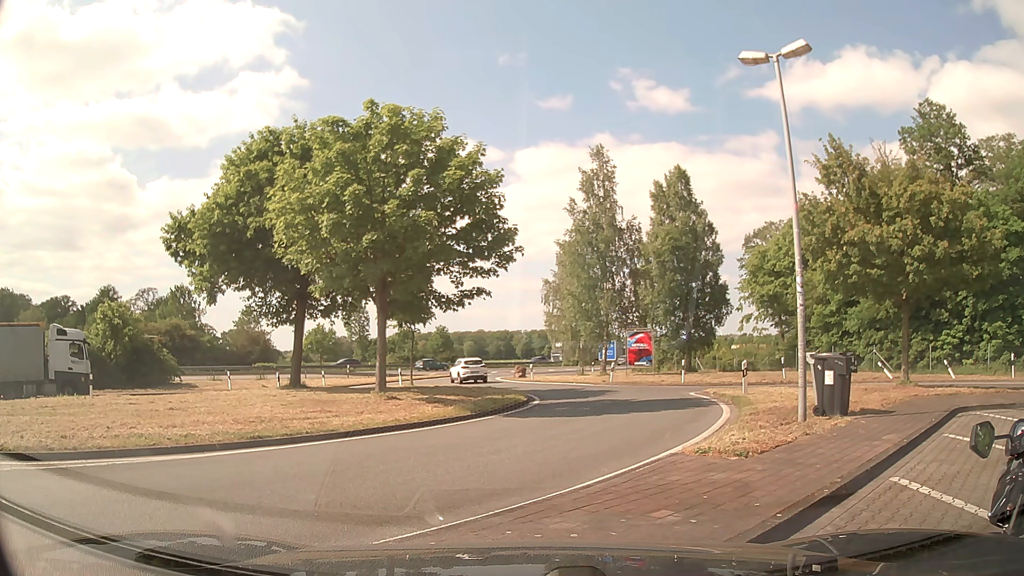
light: Day
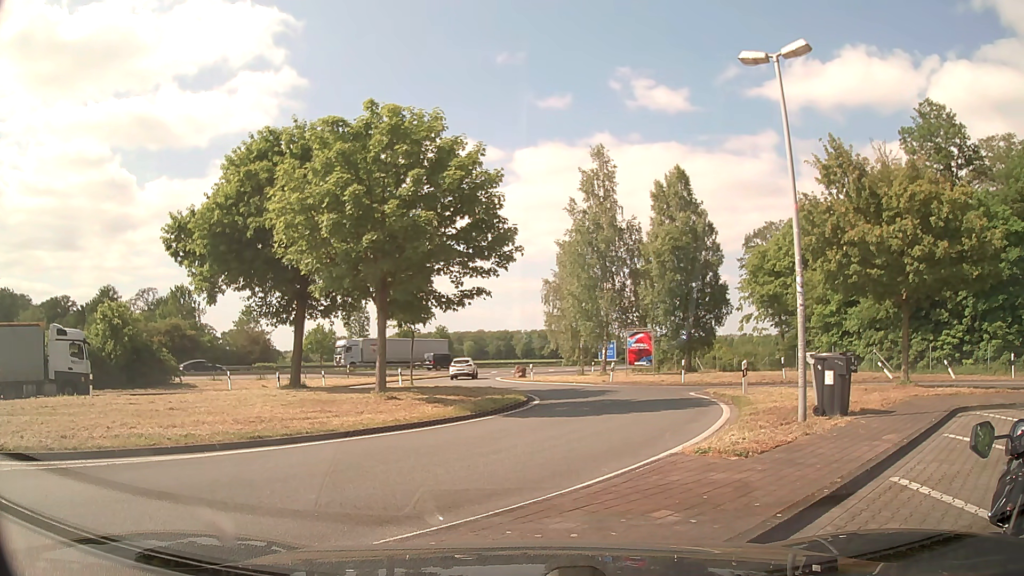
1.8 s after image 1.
(0.0, 0.0) m; 0°
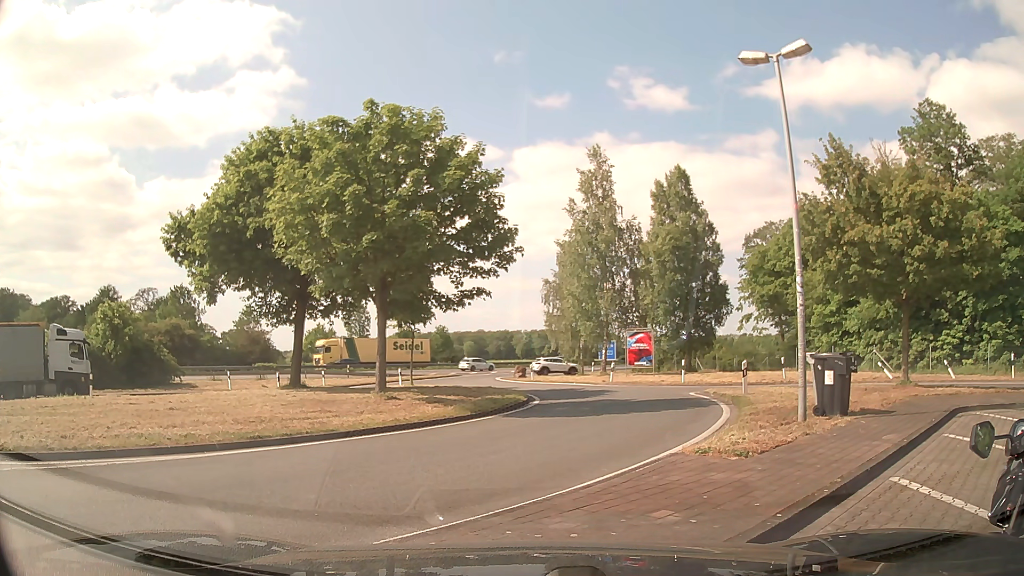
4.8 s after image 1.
(0.0, 0.0) m; 0°
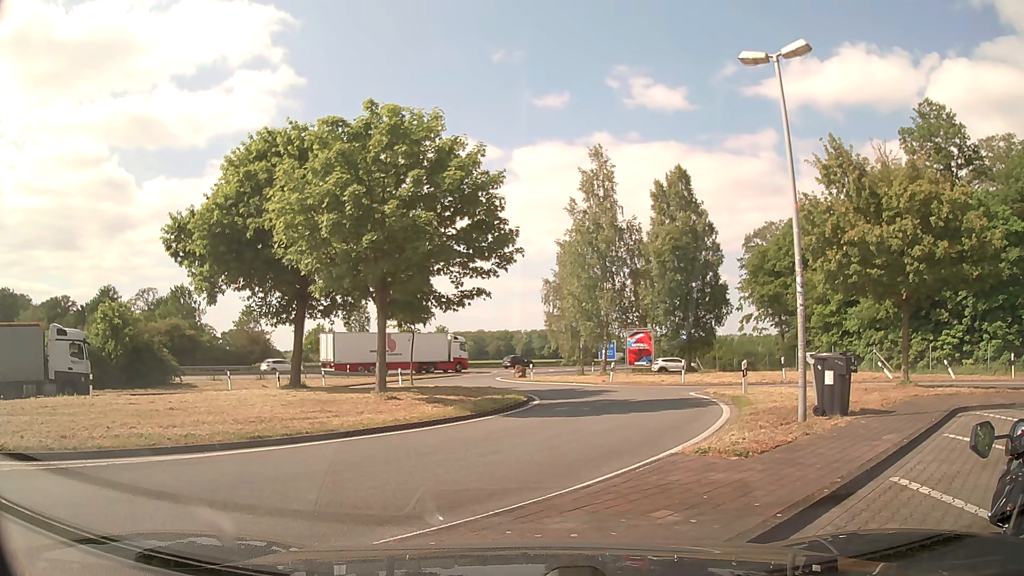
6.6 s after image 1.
(0.0, 0.0) m; 0°
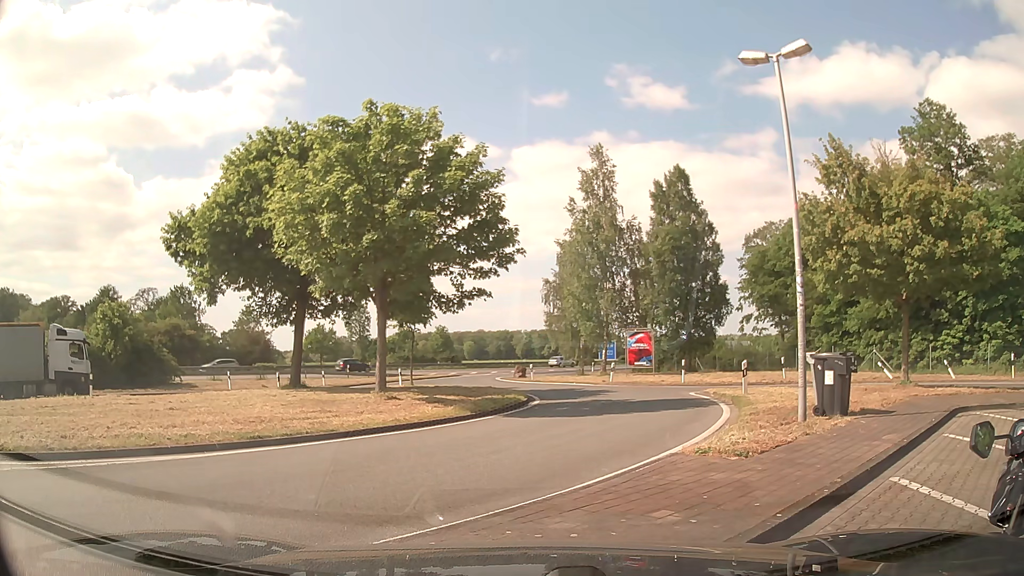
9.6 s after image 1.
(0.0, 0.0) m; 0°
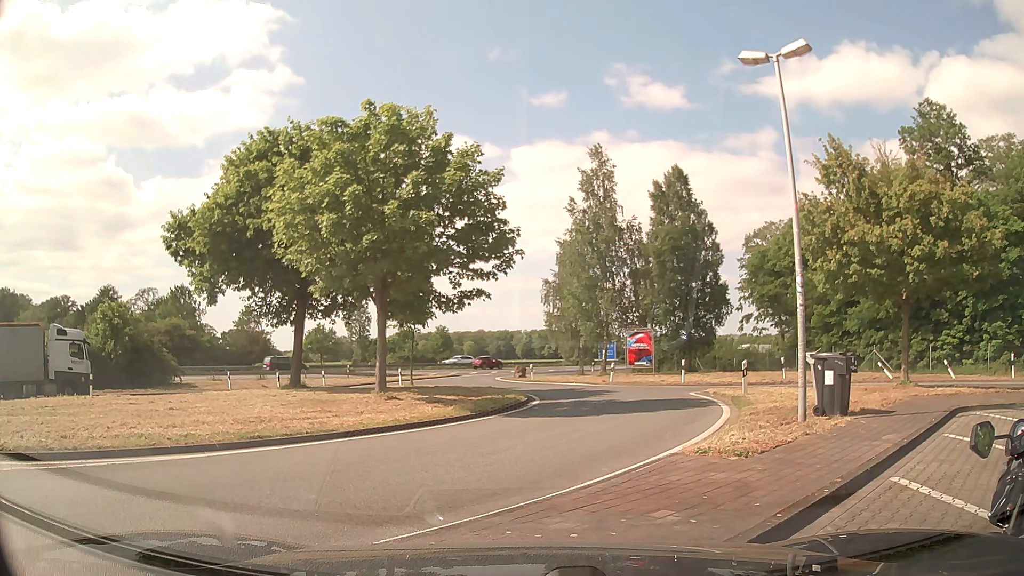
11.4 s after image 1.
(0.0, 0.0) m; 0°
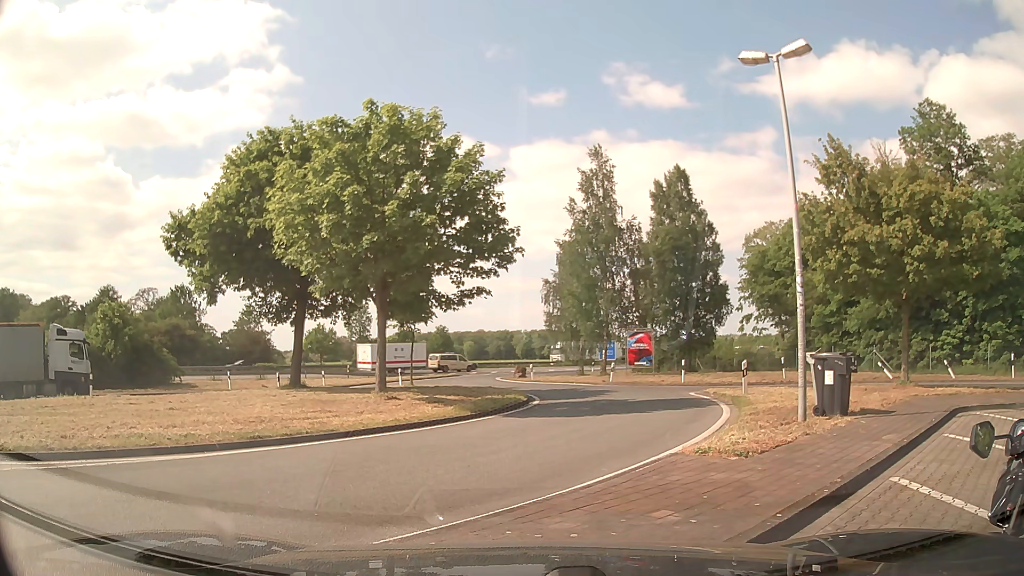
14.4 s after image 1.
(0.0, 0.0) m; 0°
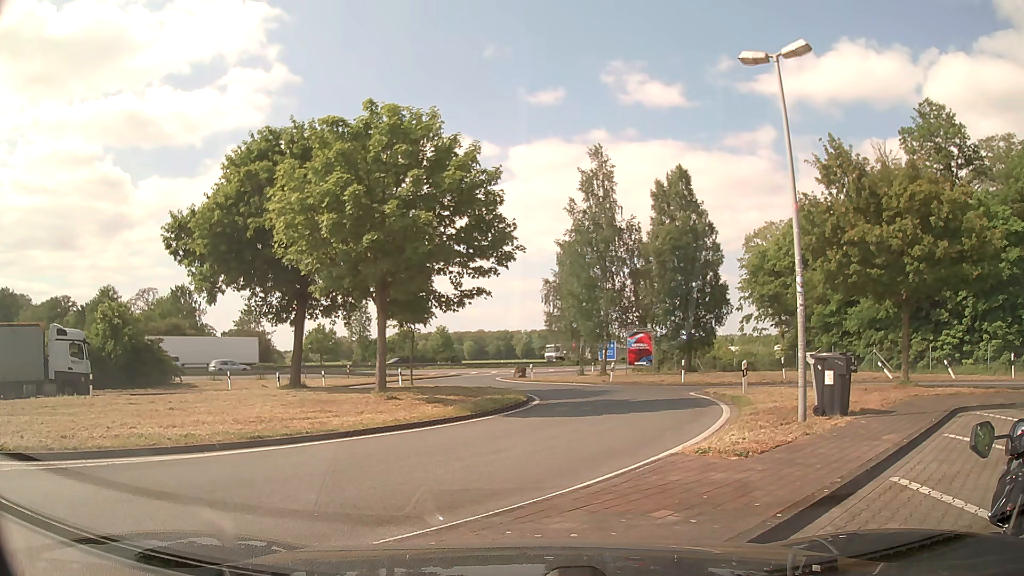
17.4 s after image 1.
(0.0, 0.0) m; 0°
